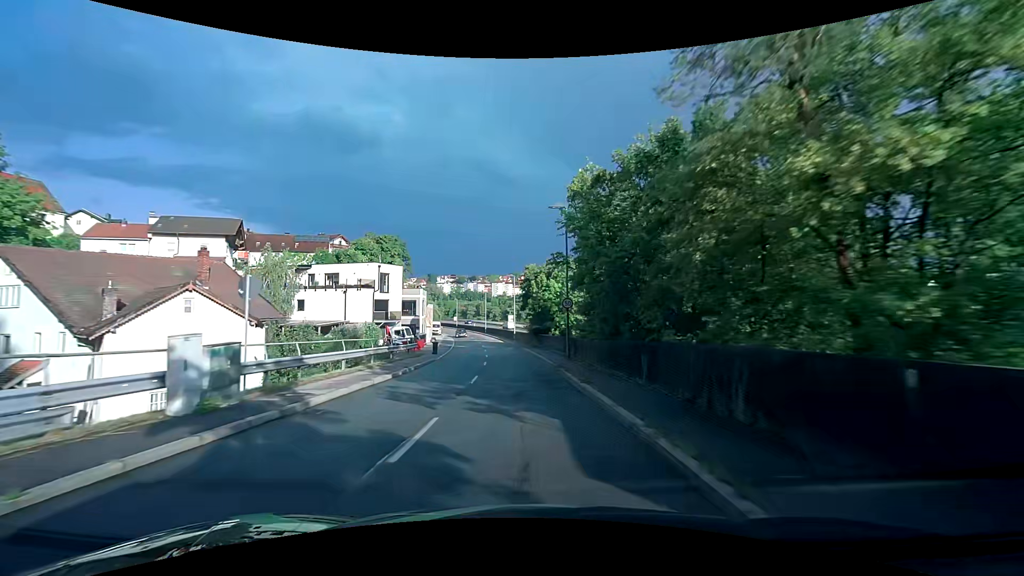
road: tertiary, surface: asphalt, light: Day
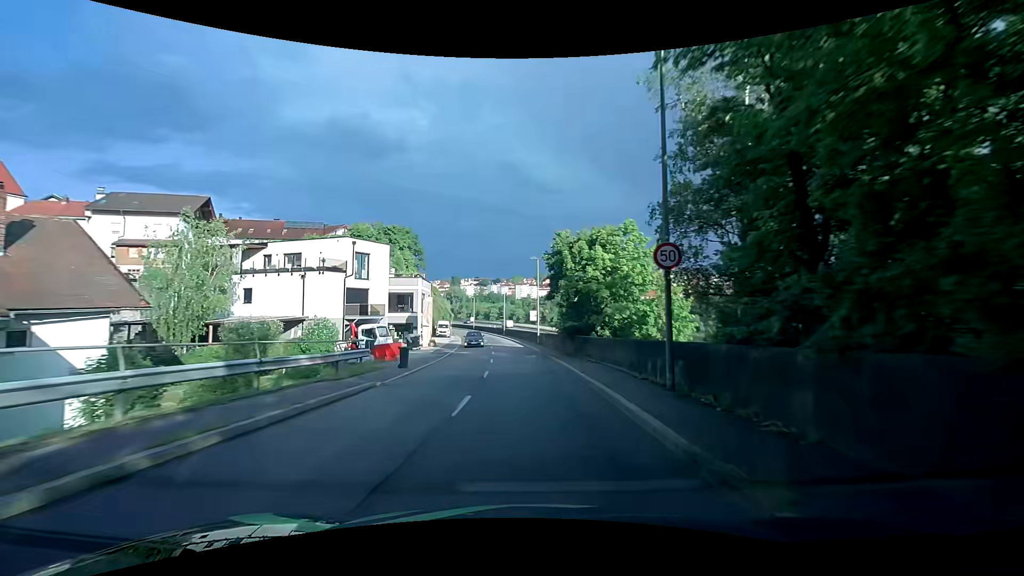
(-0.5, +15.3) m; -4°
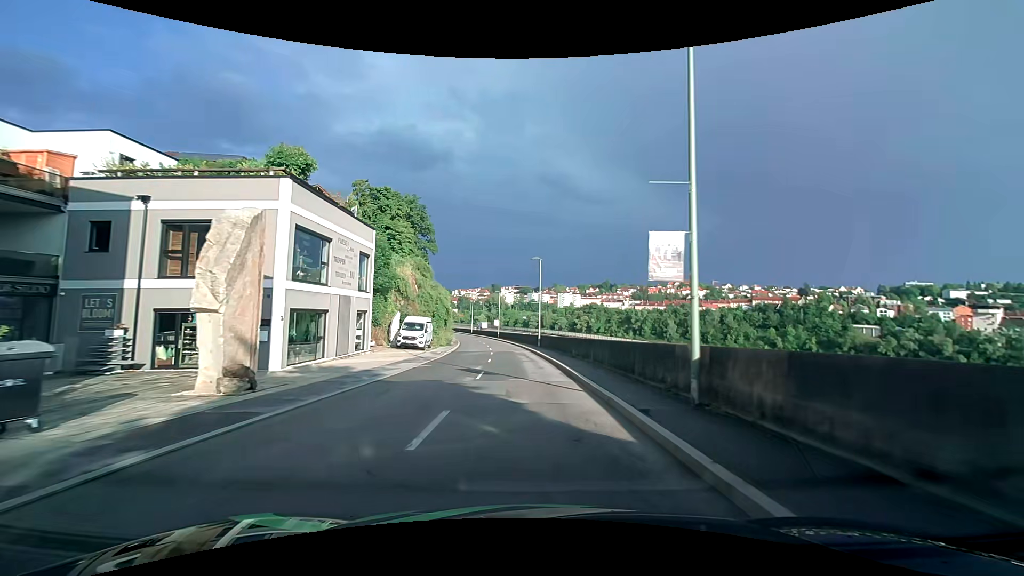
(-0.6, +37.1) m; -3°
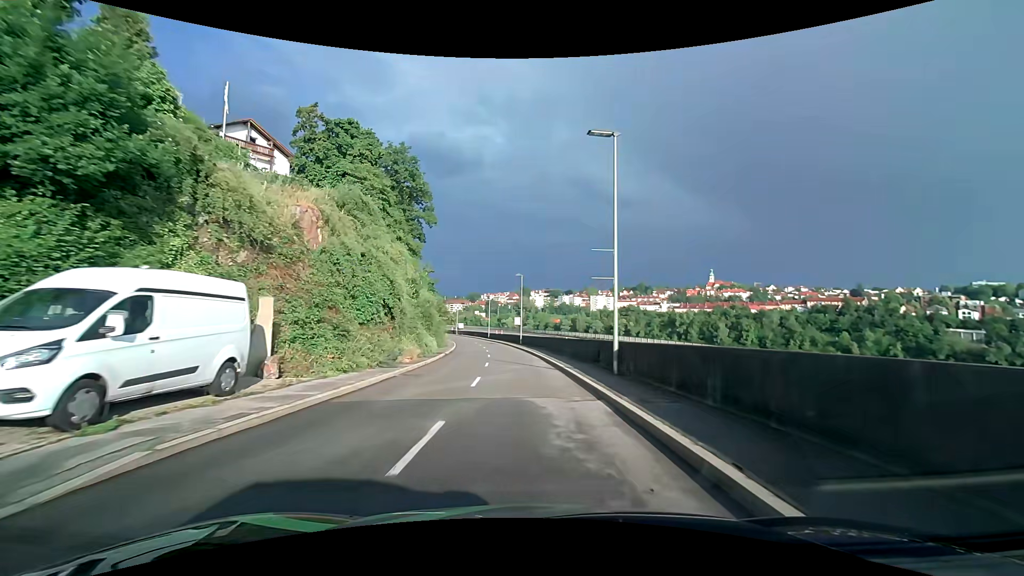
(-0.9, +28.6) m; -3°
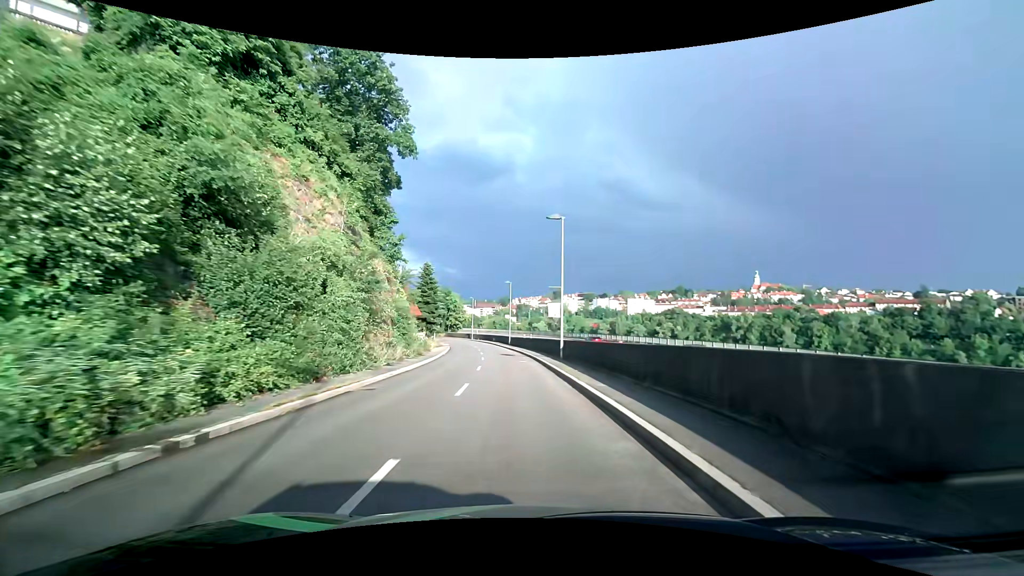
(-1.0, +29.2) m; -4°
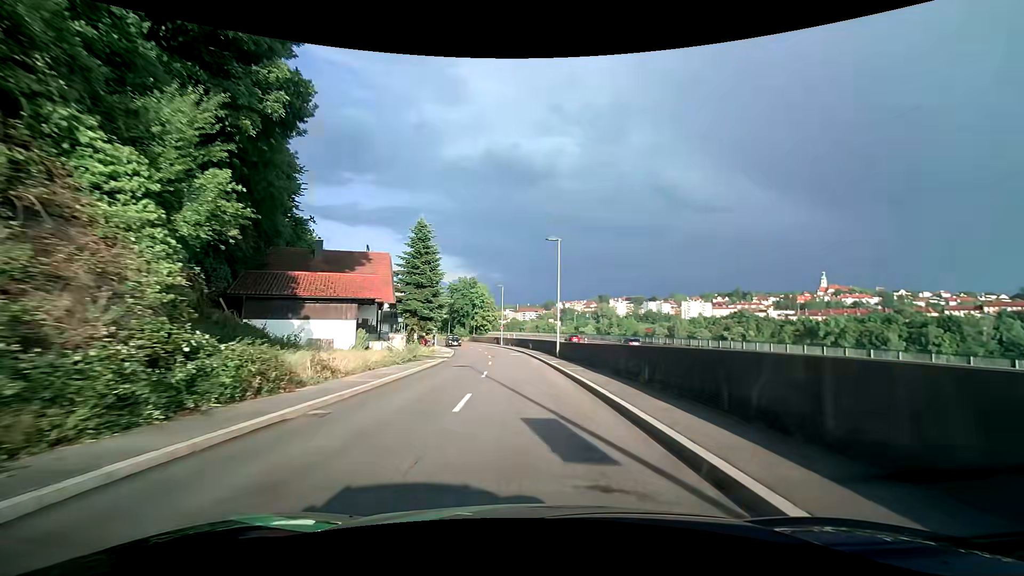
(-1.5, +29.6) m; -5°
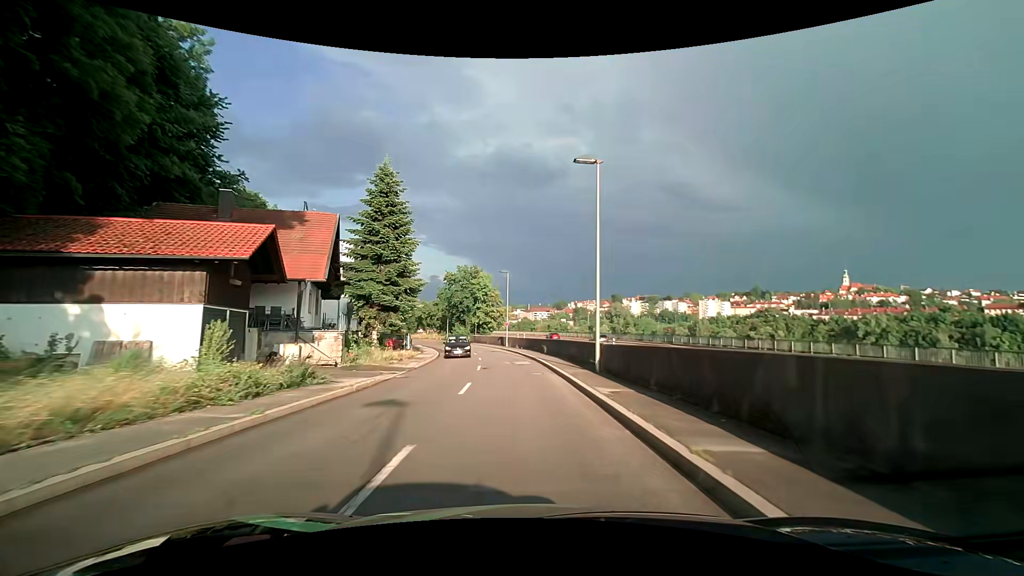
(-0.2, +14.7) m; -1°
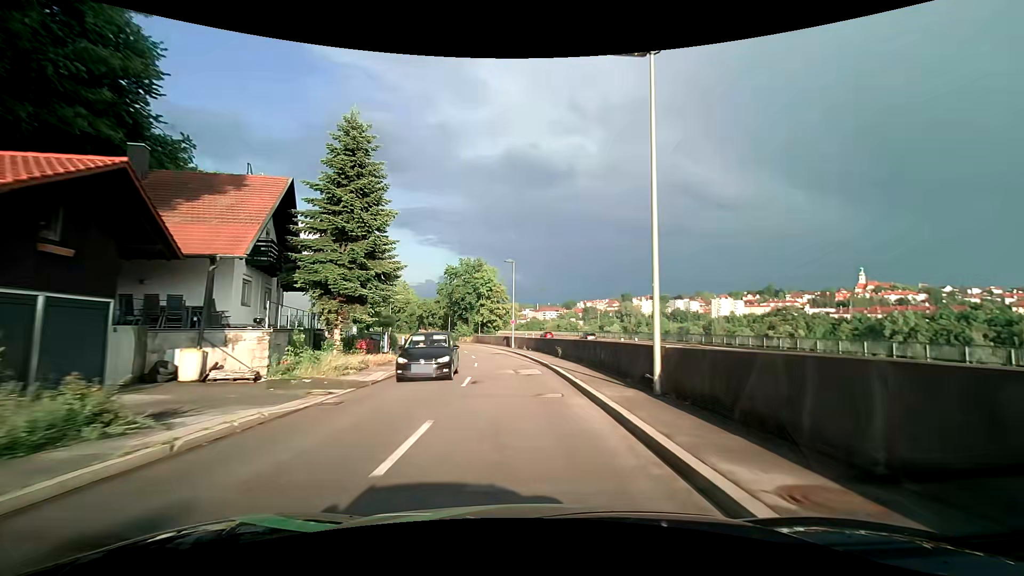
(0.0, +7.2) m; -1°
(0, +10) (-1, +20) (-2, +30) (-3, +40) (-6, +50) (-8, +59) (-12, +69) (-16, +78) (-21, +86) (-27, +94) m
